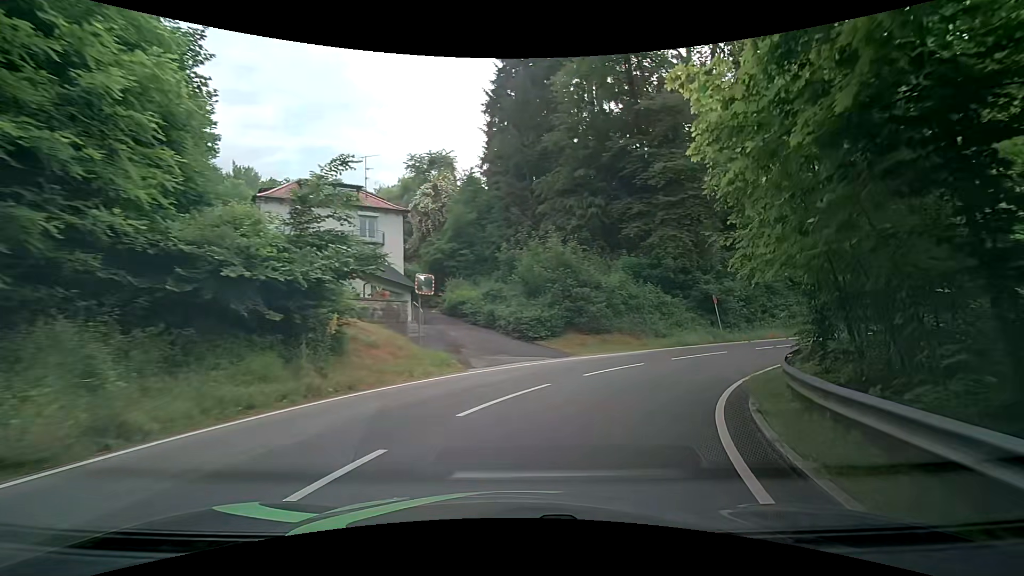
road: tertiary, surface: asphalt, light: Day
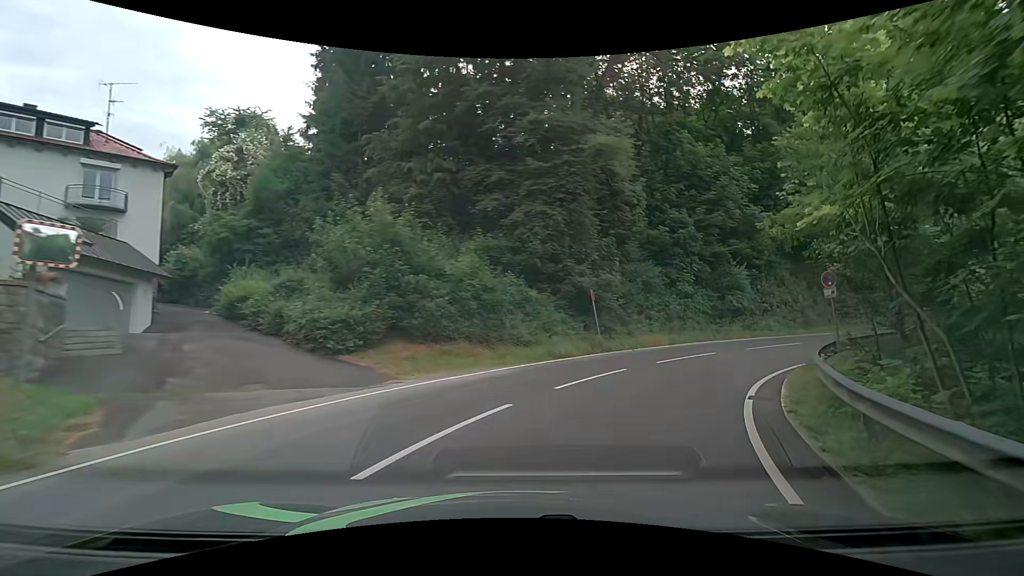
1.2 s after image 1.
(+1.1, +8.6) m; +16°
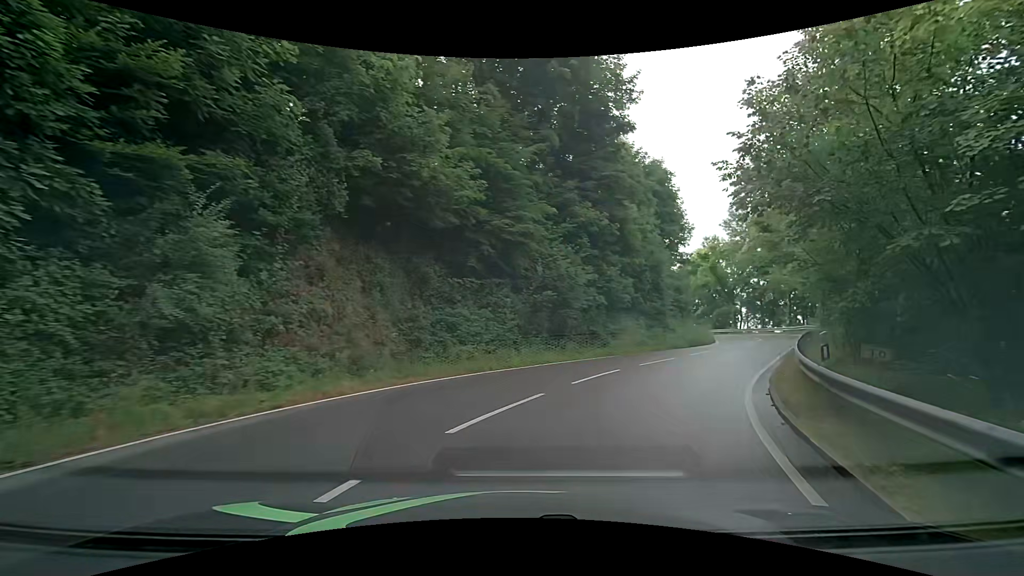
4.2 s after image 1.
(+8.6, +18.2) m; +50°
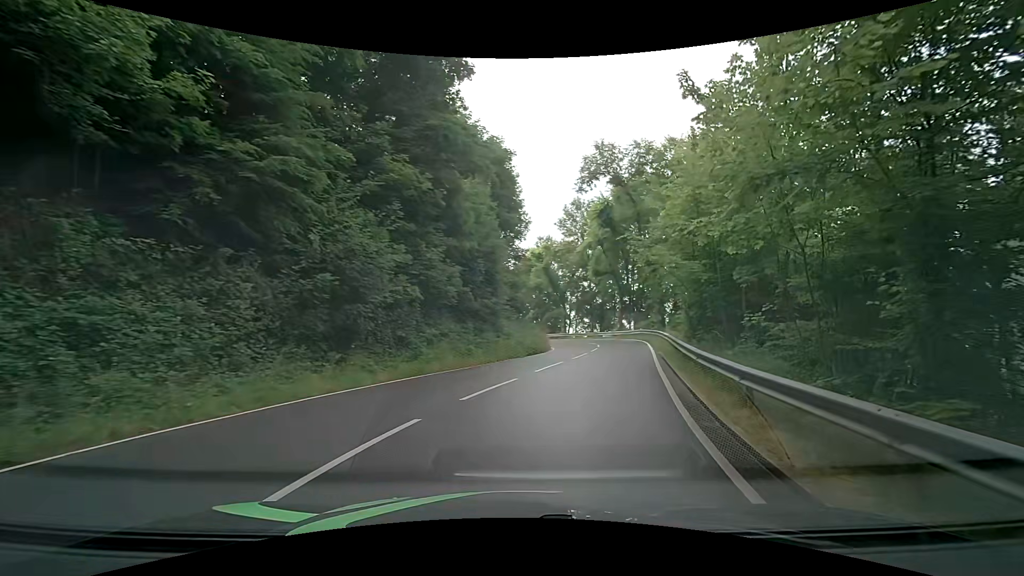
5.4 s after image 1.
(+1.4, +8.4) m; +18°
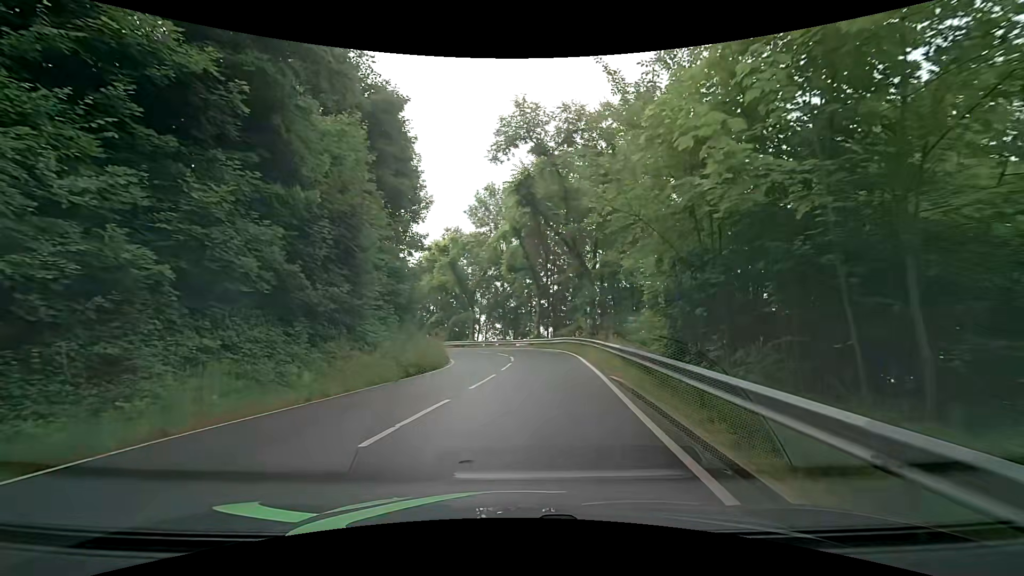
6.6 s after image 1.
(+1.1, +9.2) m; +10°
(+1, +10) (+2, +20) (+2, +30) (0, +40) (-4, +49) (-10, +57) (-17, +64) (-24, +71) (-31, +78) (-39, +84) m
